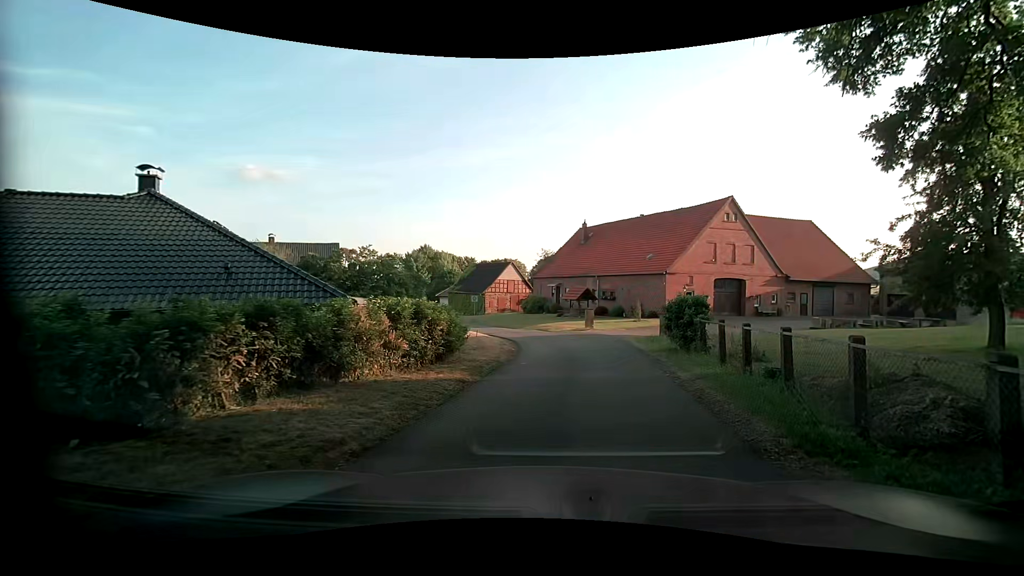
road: secondary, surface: asphalt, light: Day
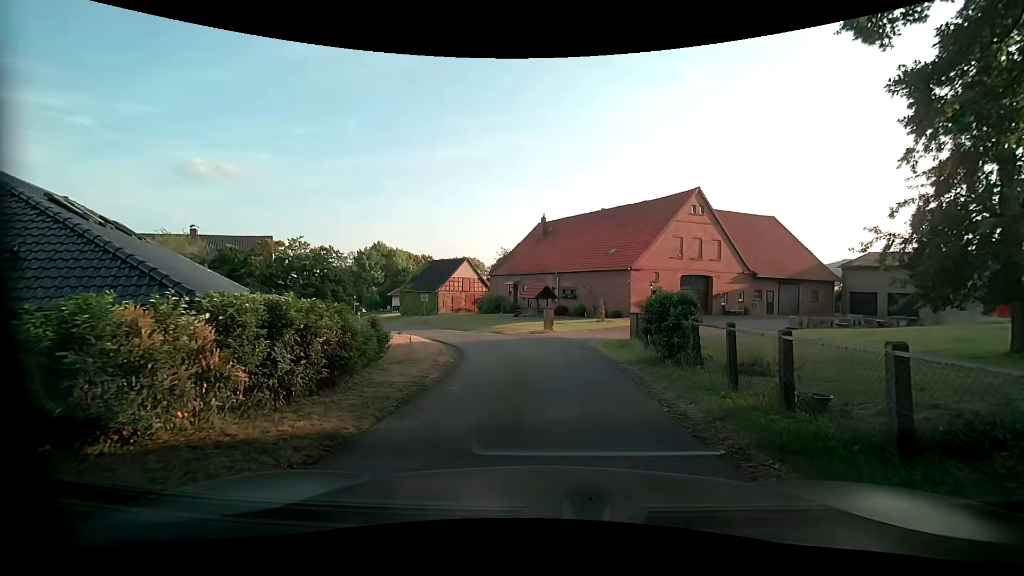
(+0.4, +3.8) m; +7°
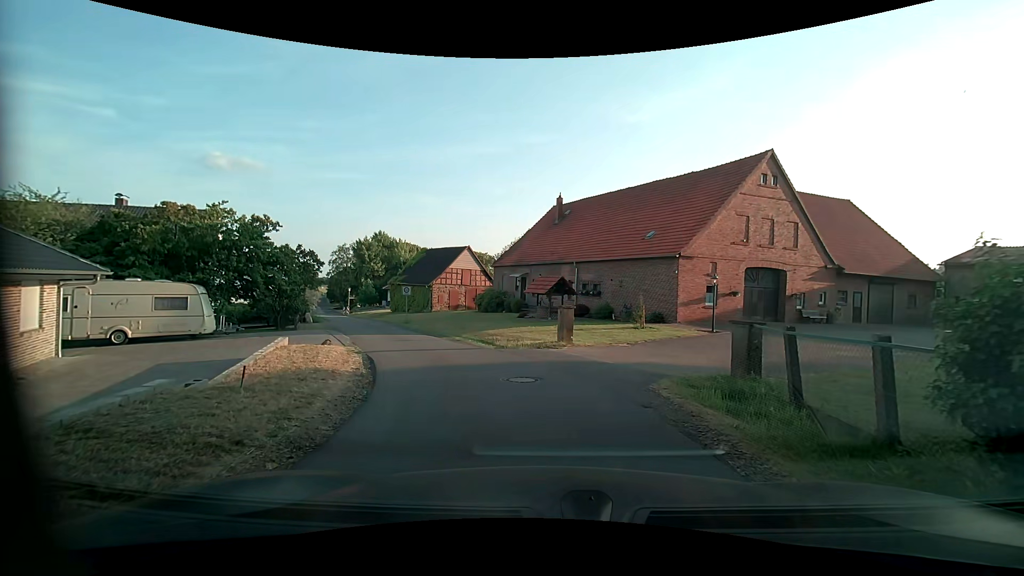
(0.0, +9.7) m; -2°
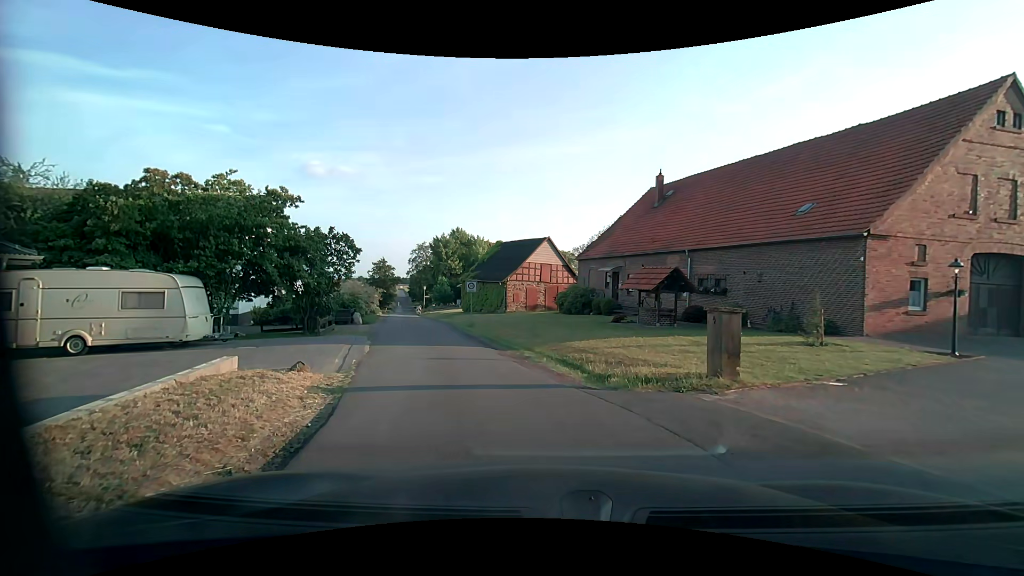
(-0.5, +7.1) m; -9°
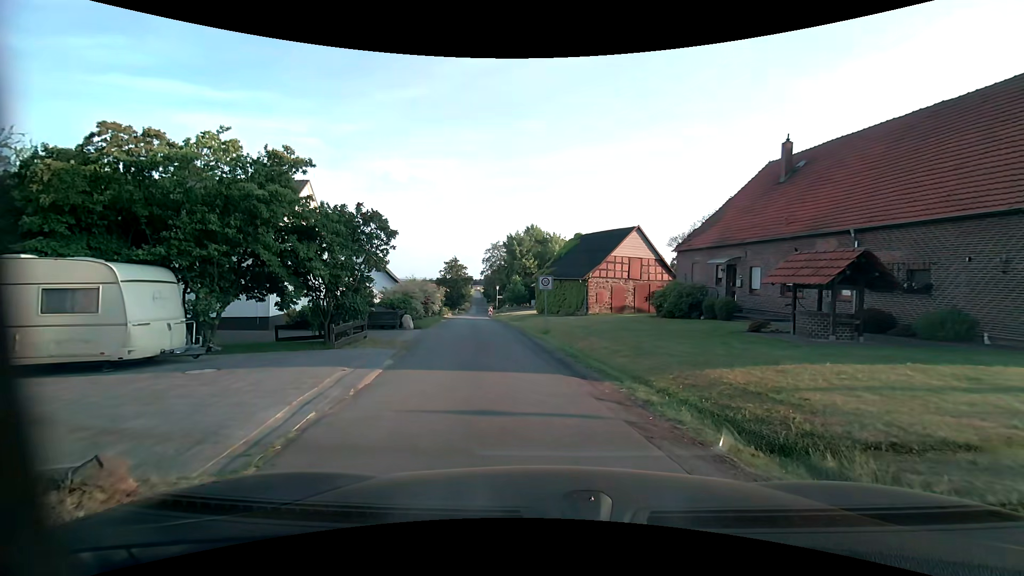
(-0.5, +6.0) m; -8°
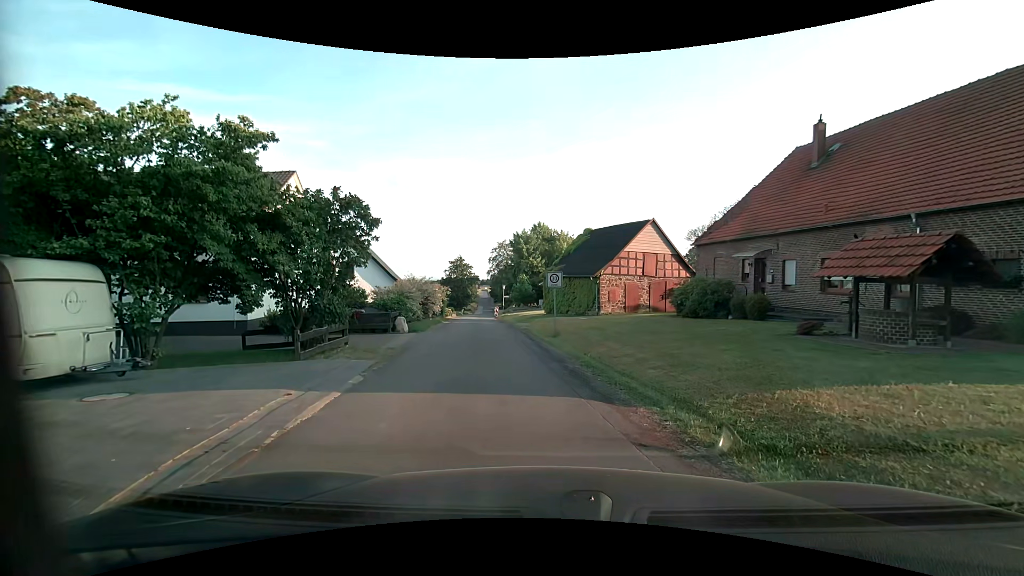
(-0.1, +2.4) m; -1°
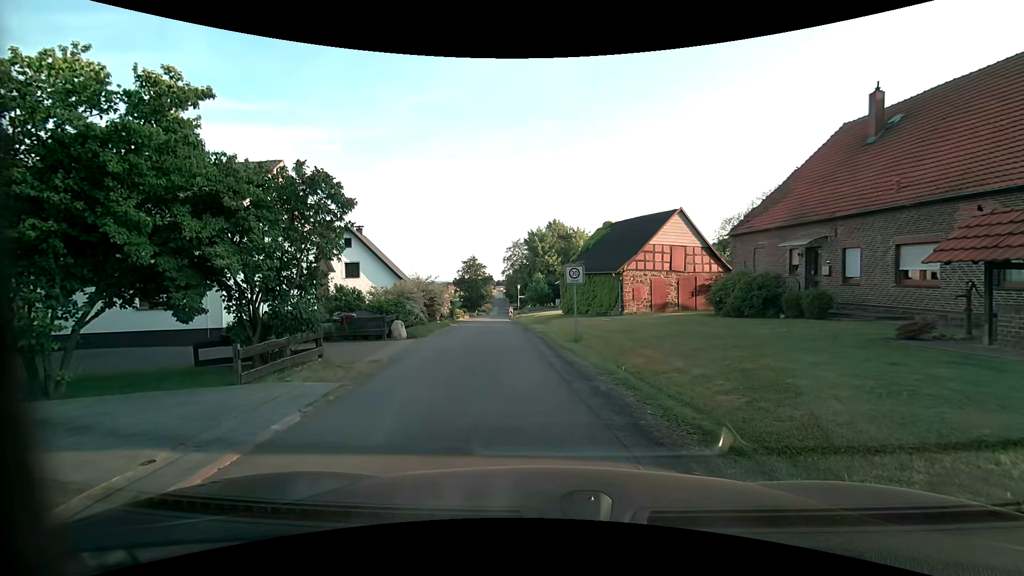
(0.0, +2.9) m; -1°
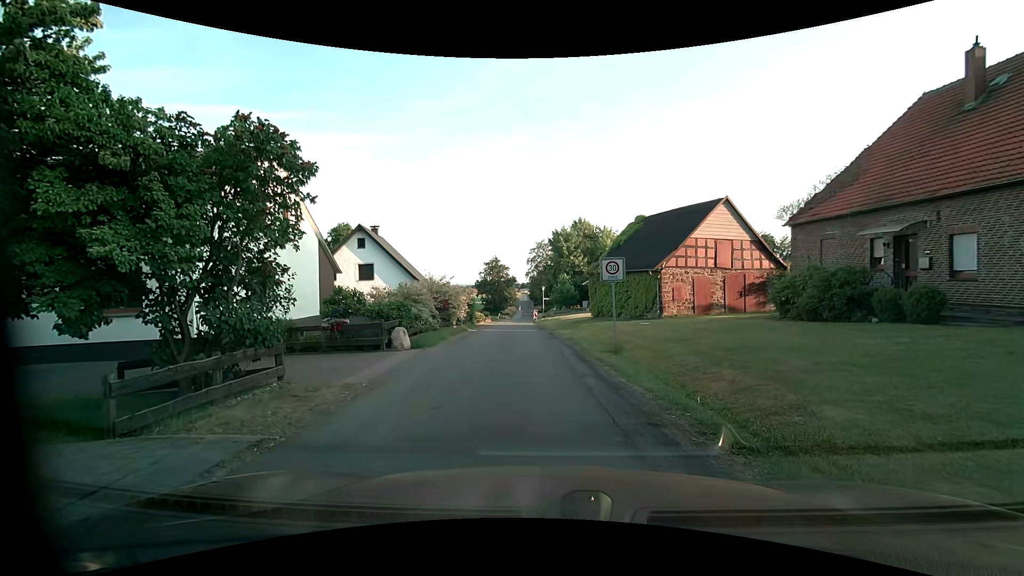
(0.0, +3.2) m; 0°
